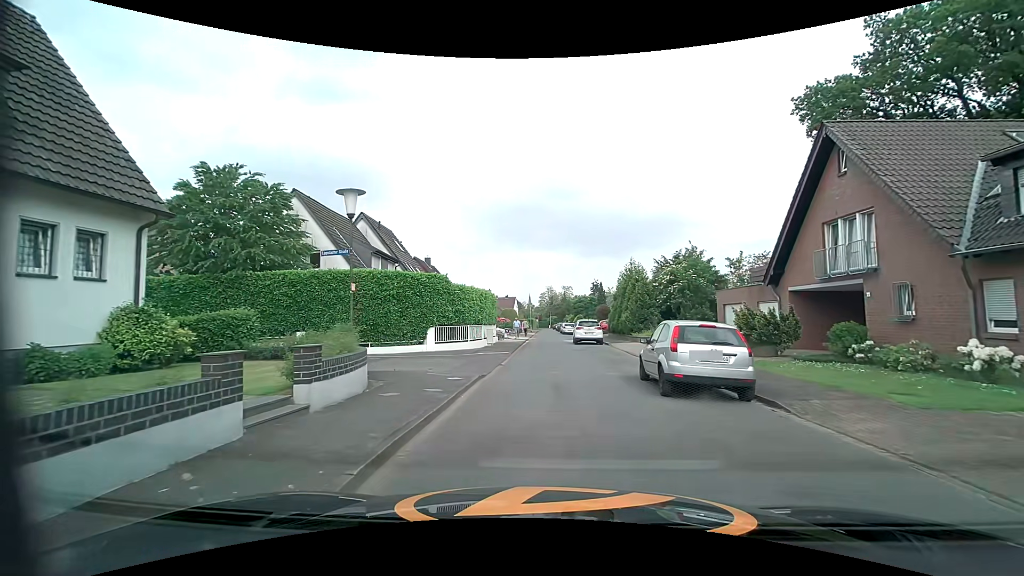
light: Day
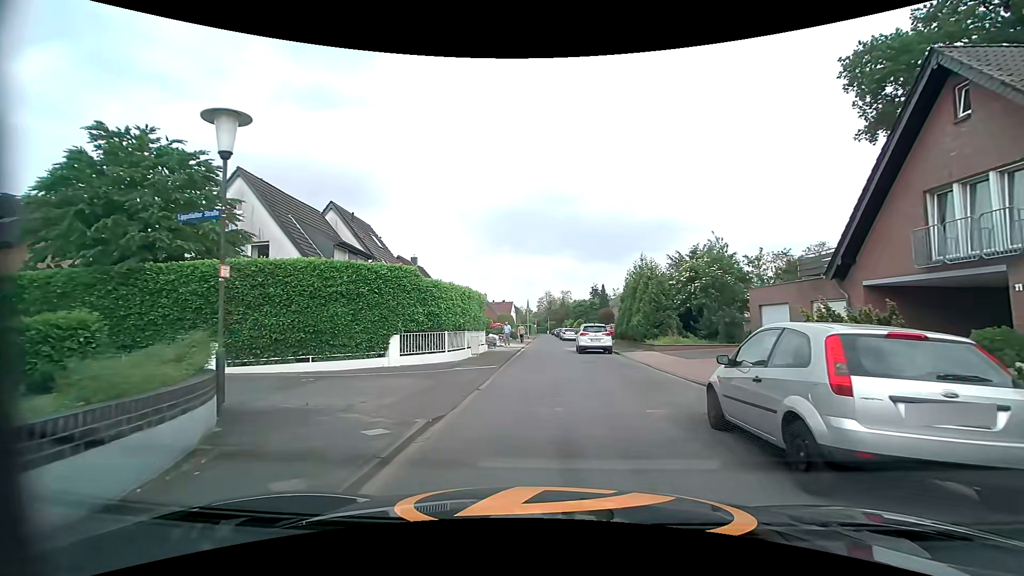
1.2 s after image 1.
(0.0, +5.3) m; +2°
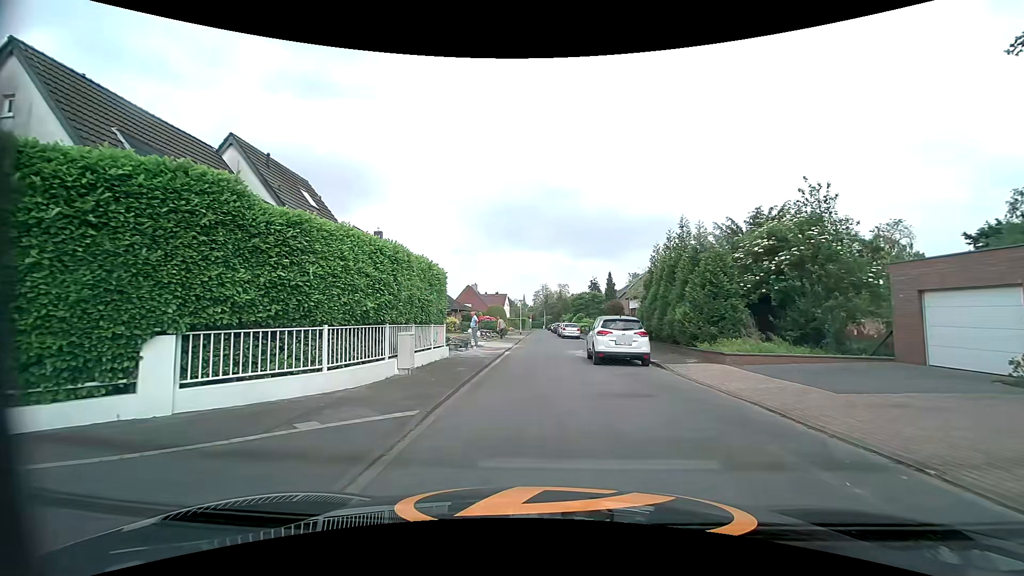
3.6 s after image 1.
(-0.4, +10.7) m; -2°
(0, +10) (0, +20) (0, +30) (0, +40) (0, +50) (0, +60) (0, +70) (0, +80) (0, +90) (0, +100) m
